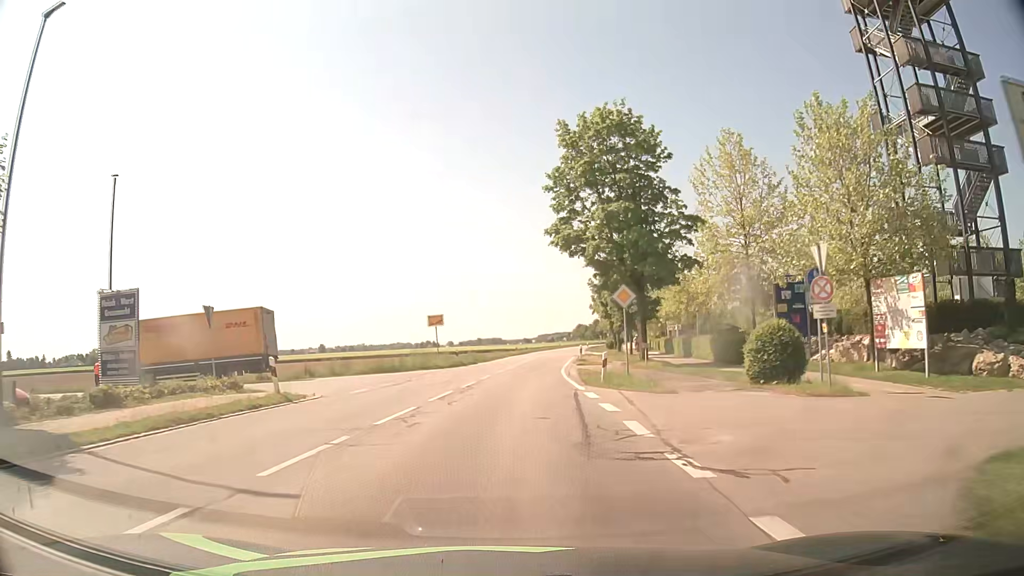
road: tertiary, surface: asphalt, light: Day
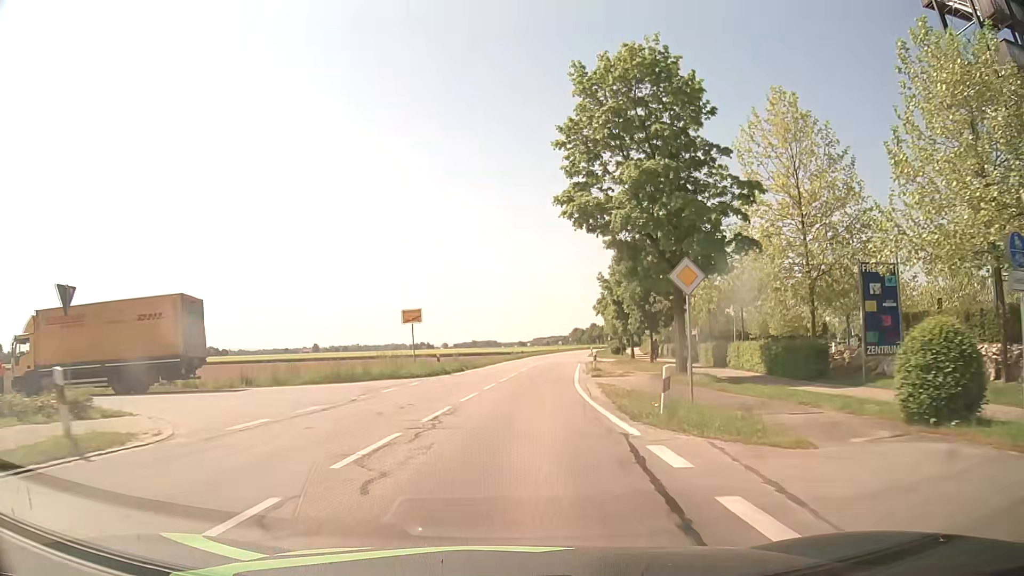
(0.0, +8.3) m; 0°
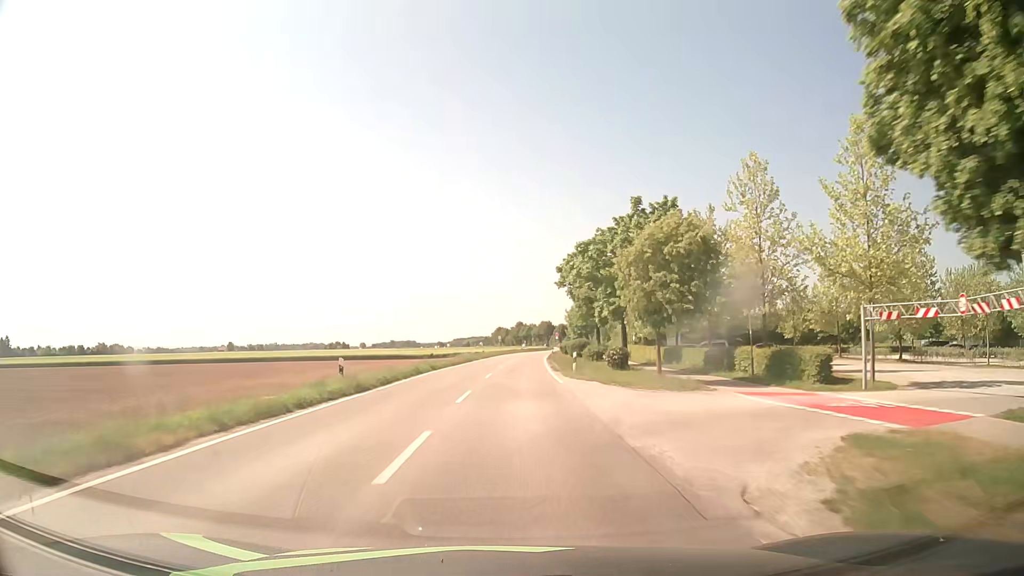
(+2.8, +45.3) m; +7°
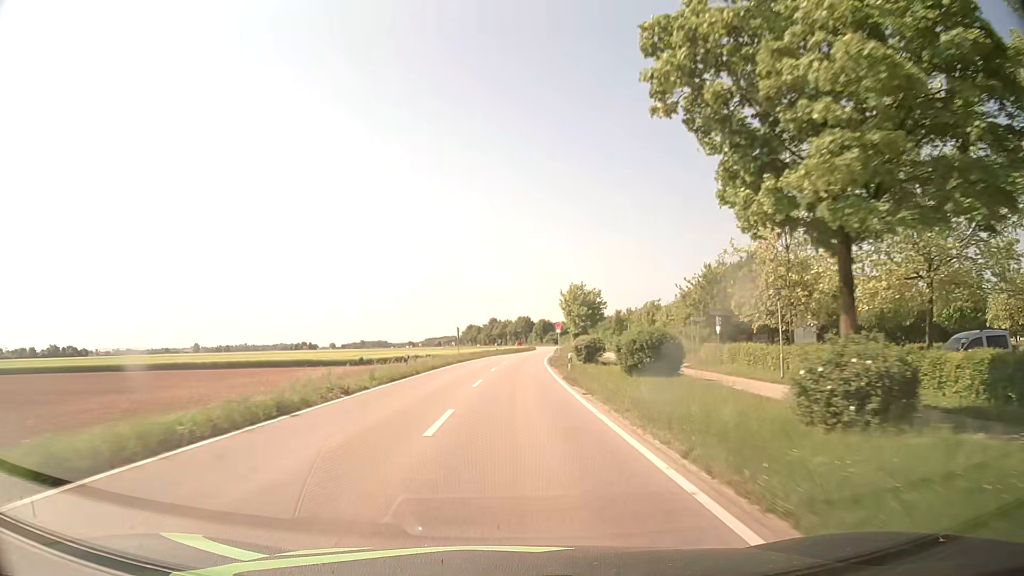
(+0.9, +41.6) m; +3°
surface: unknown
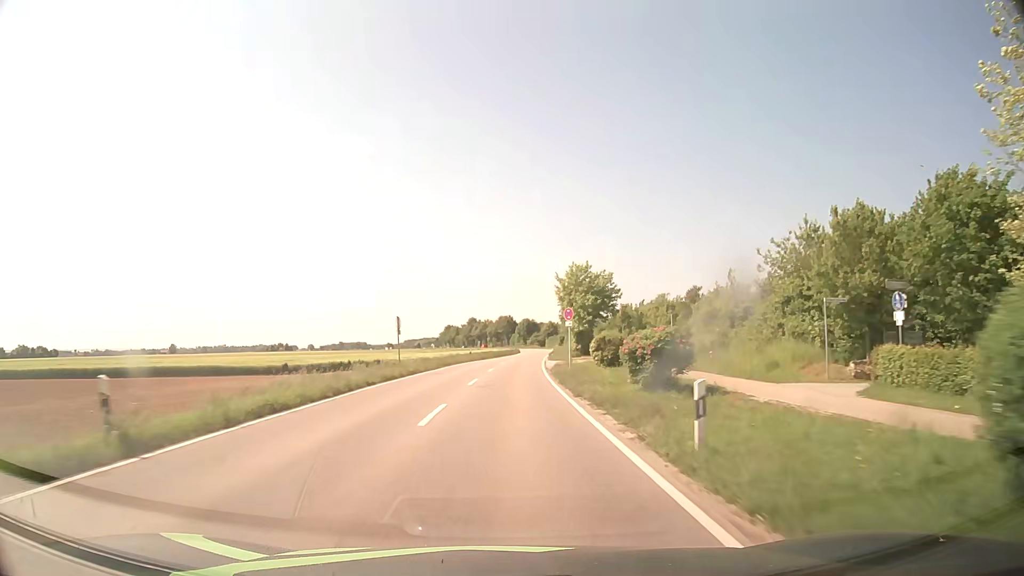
(+0.2, +22.6) m; +1°
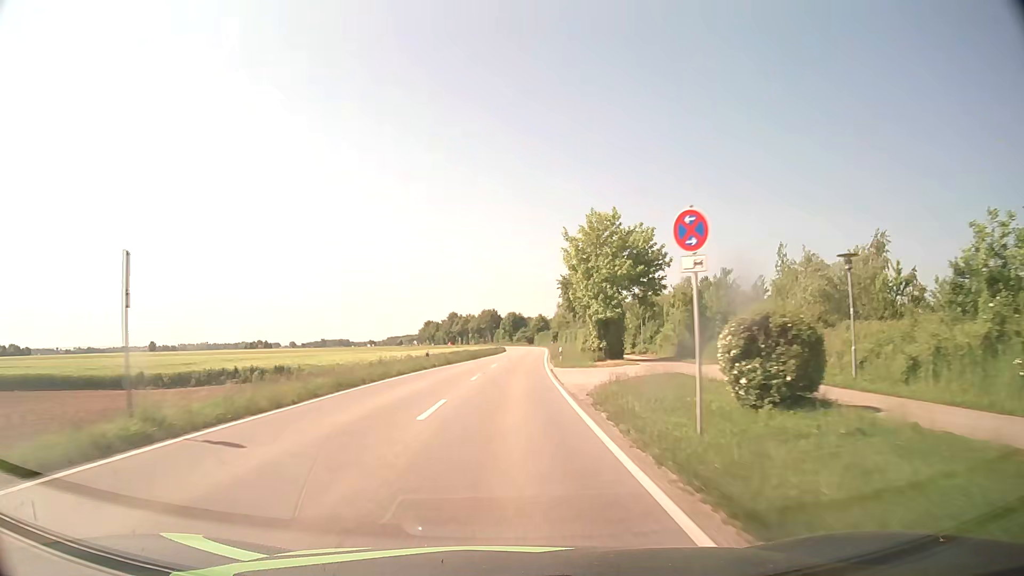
(+0.3, +23.2) m; +1°
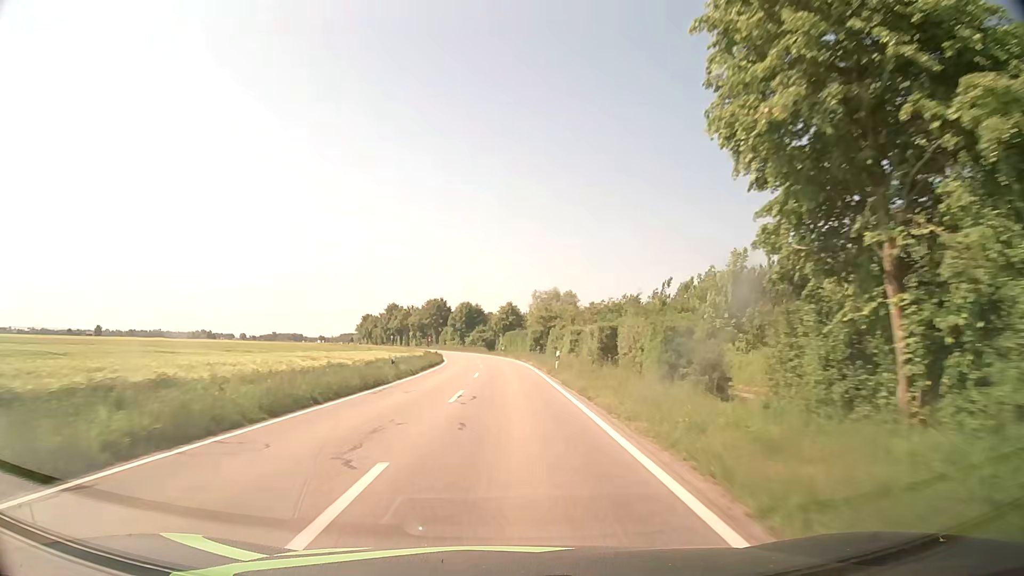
(+1.7, +57.5) m; +3°
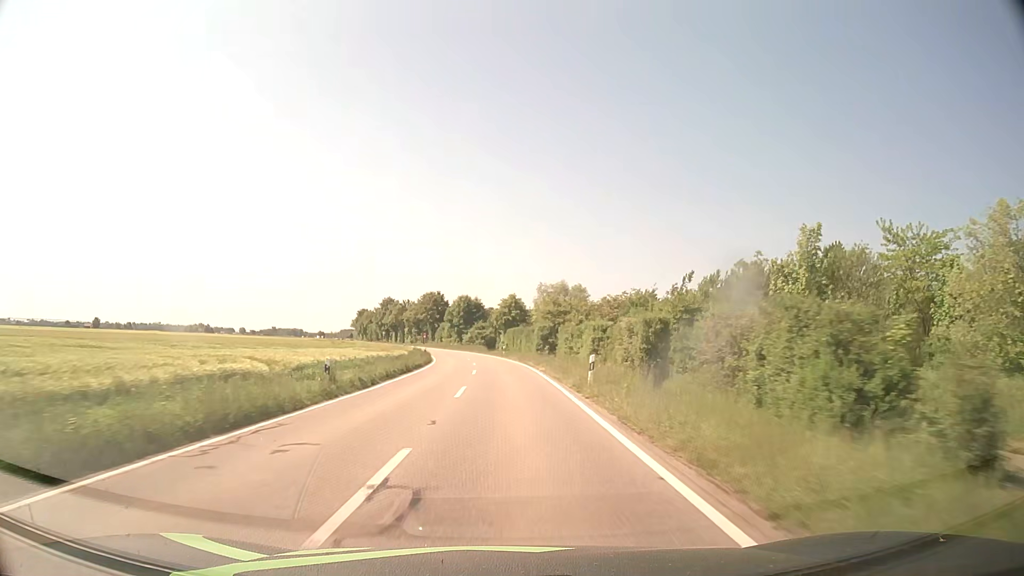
(0.0, +11.4) m; 0°
(0, +10) (0, +20) (0, +30) (0, +40) (-1, +50) (-2, +60) (-3, +70) (-4, +80) (-6, +90) (-8, +99) m
